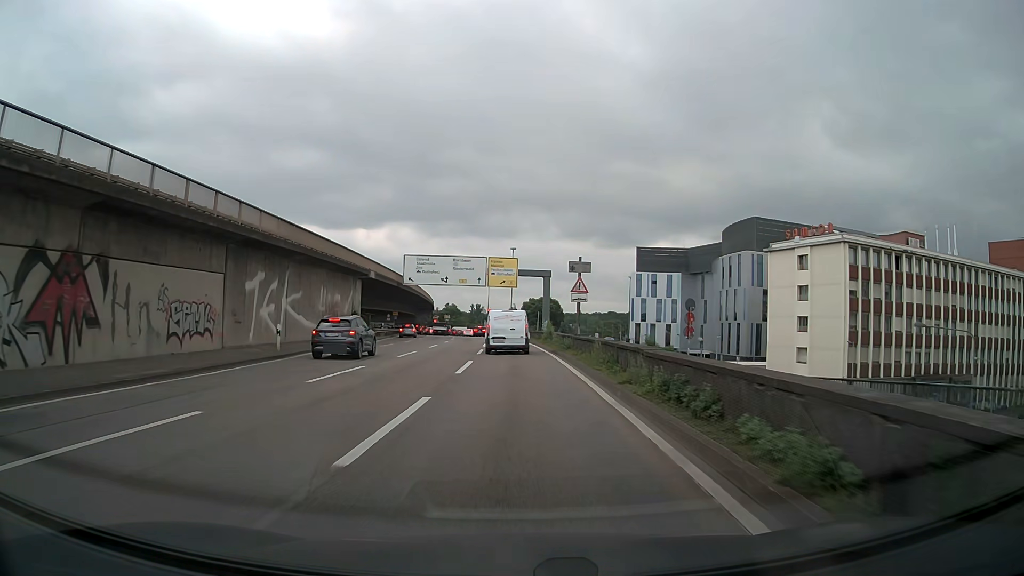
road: motorway_link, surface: asphalt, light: Day
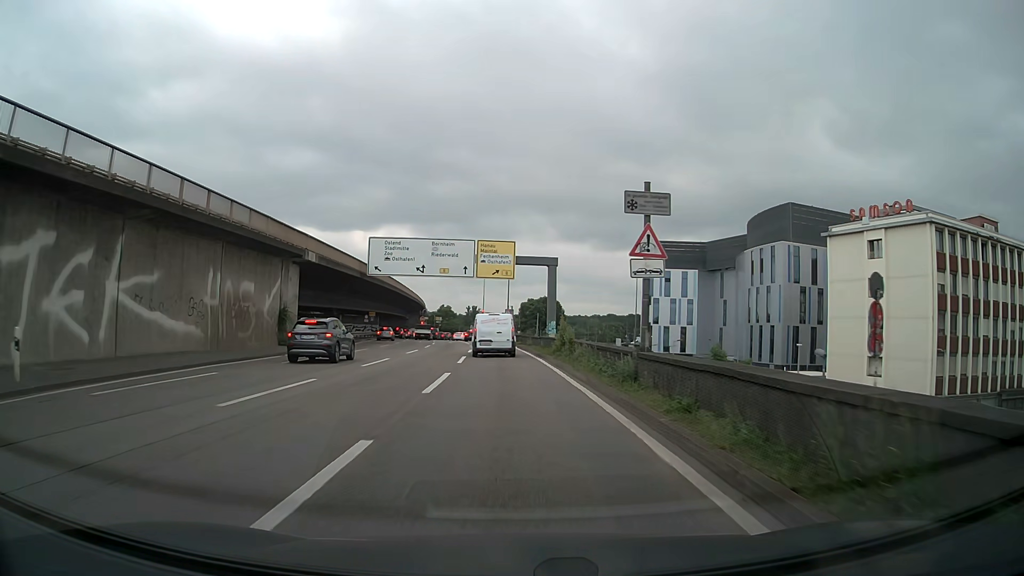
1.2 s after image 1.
(+0.1, +16.6) m; 0°
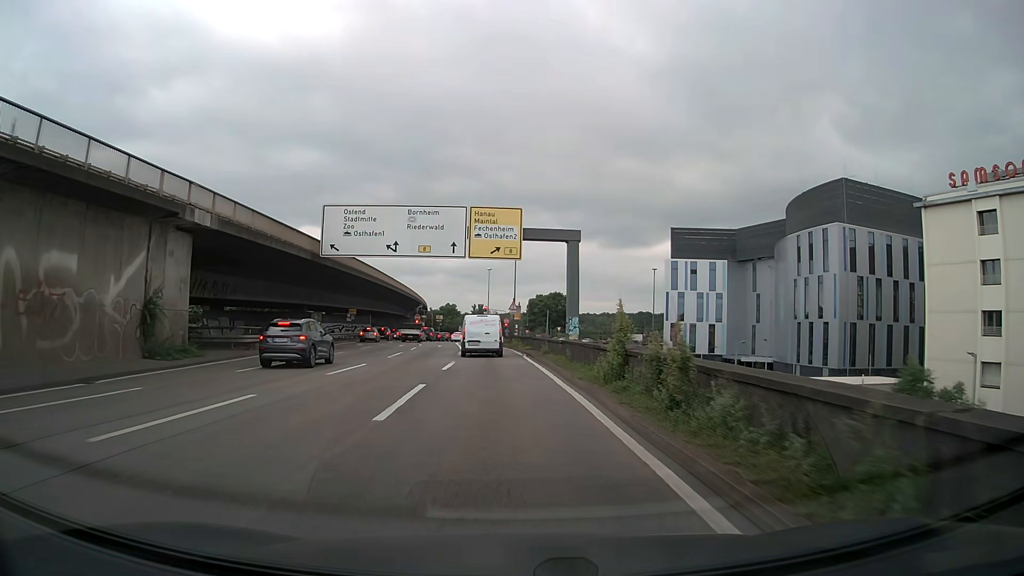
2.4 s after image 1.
(0.0, +15.7) m; 0°
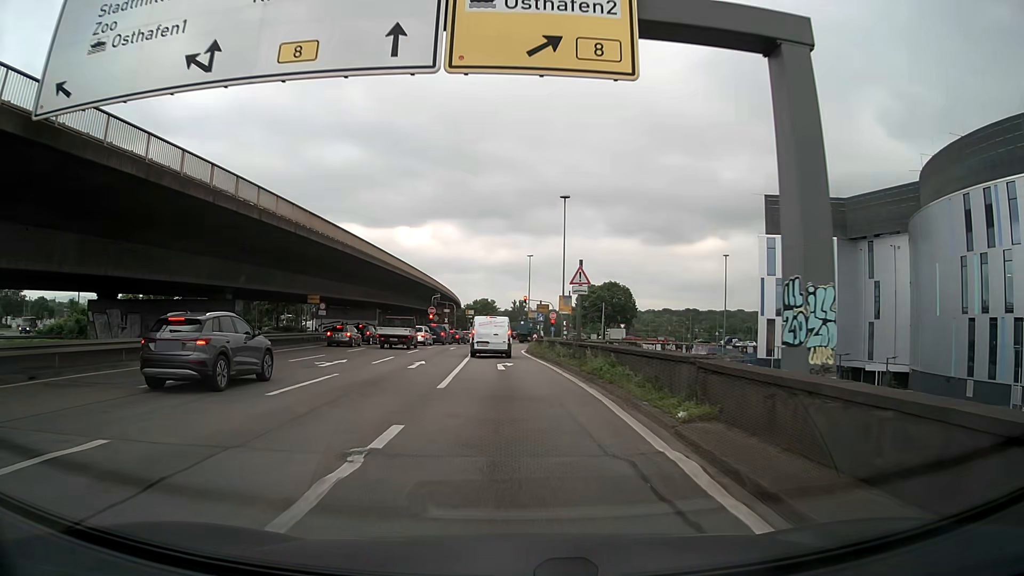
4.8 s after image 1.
(-1.0, +30.4) m; -3°
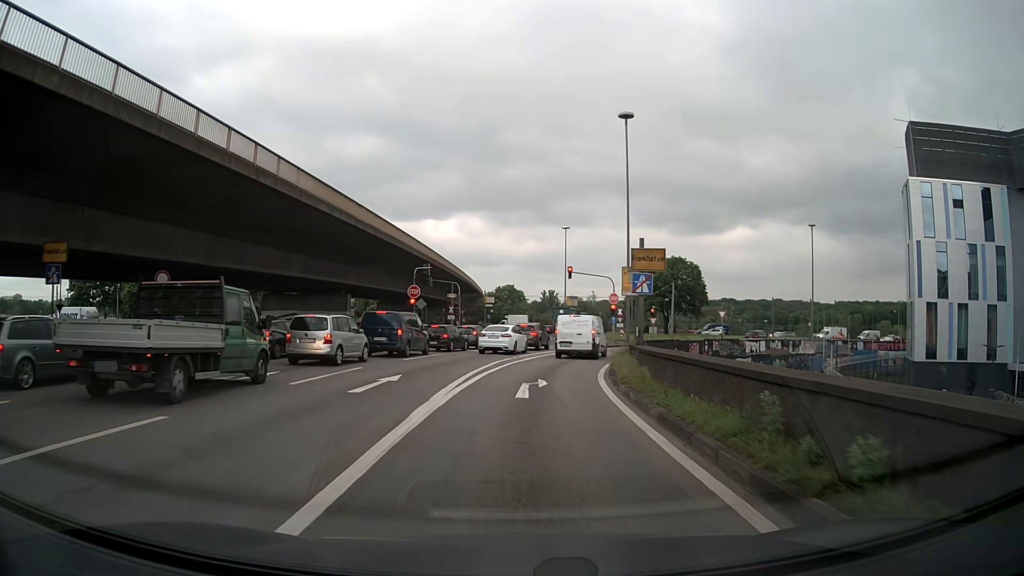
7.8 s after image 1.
(-1.0, +34.4) m; -3°
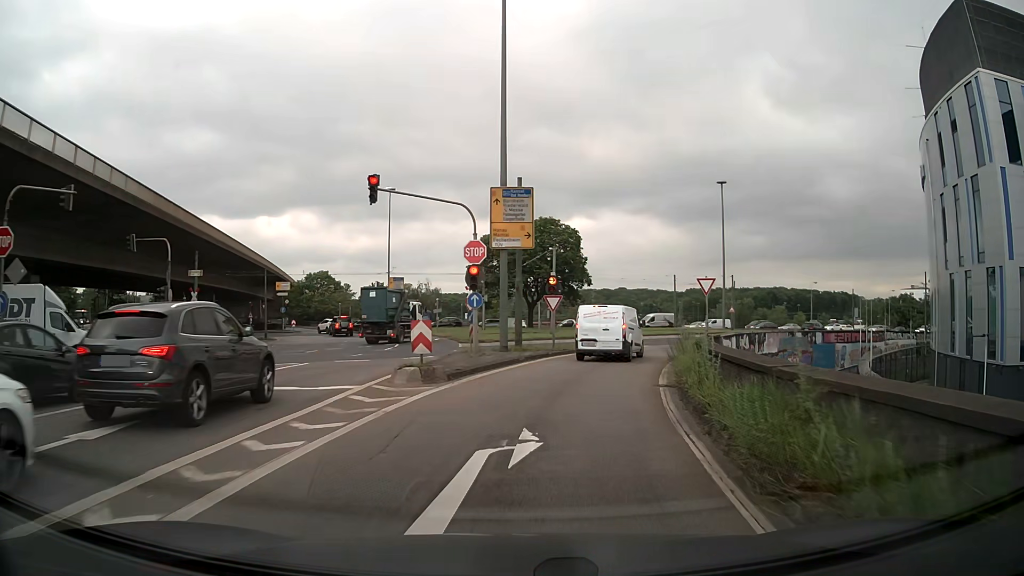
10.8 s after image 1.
(+3.1, +31.7) m; +14°
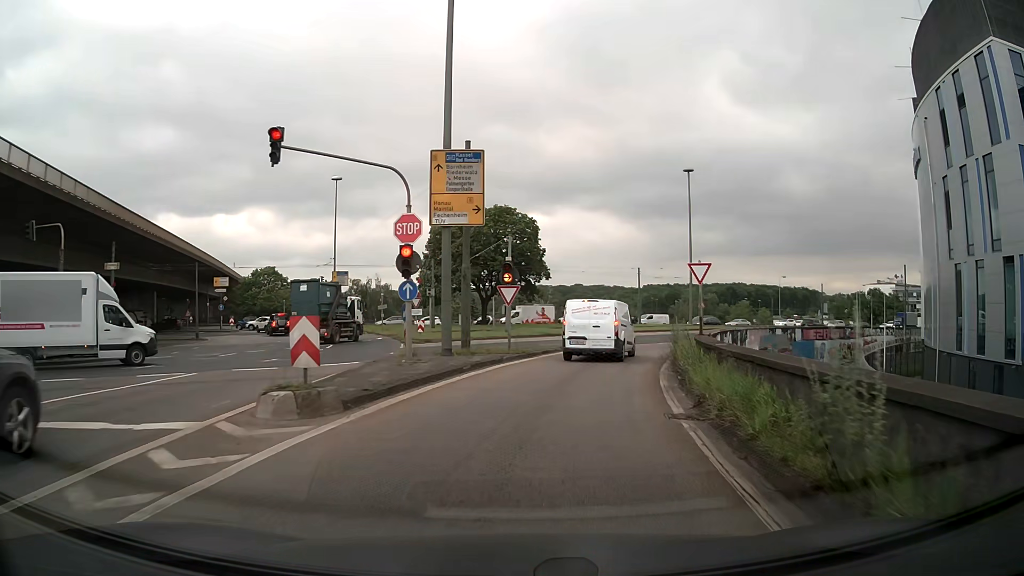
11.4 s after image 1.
(+0.2, +5.5) m; +4°
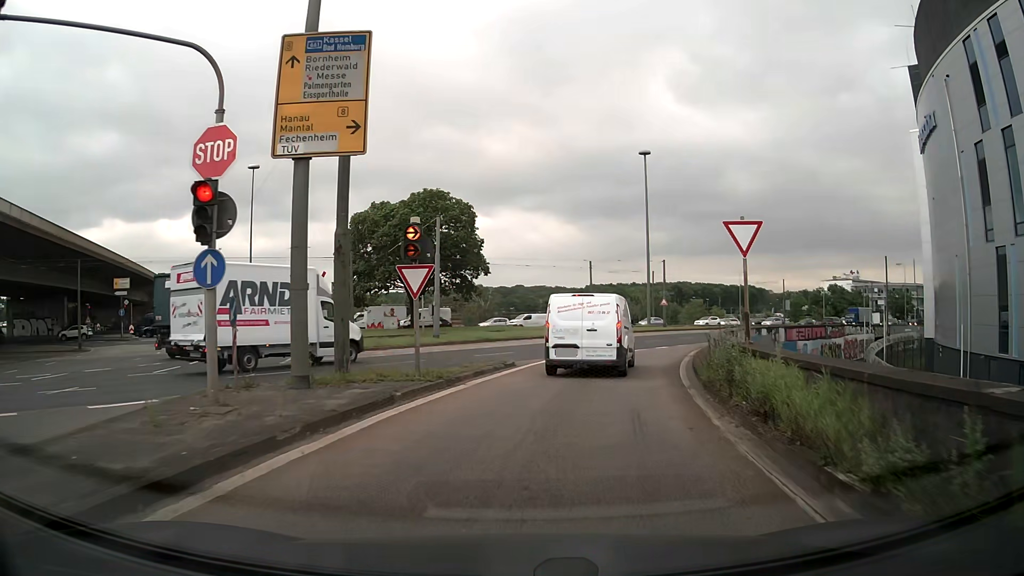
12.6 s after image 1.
(+0.4, +9.6) m; +4°
